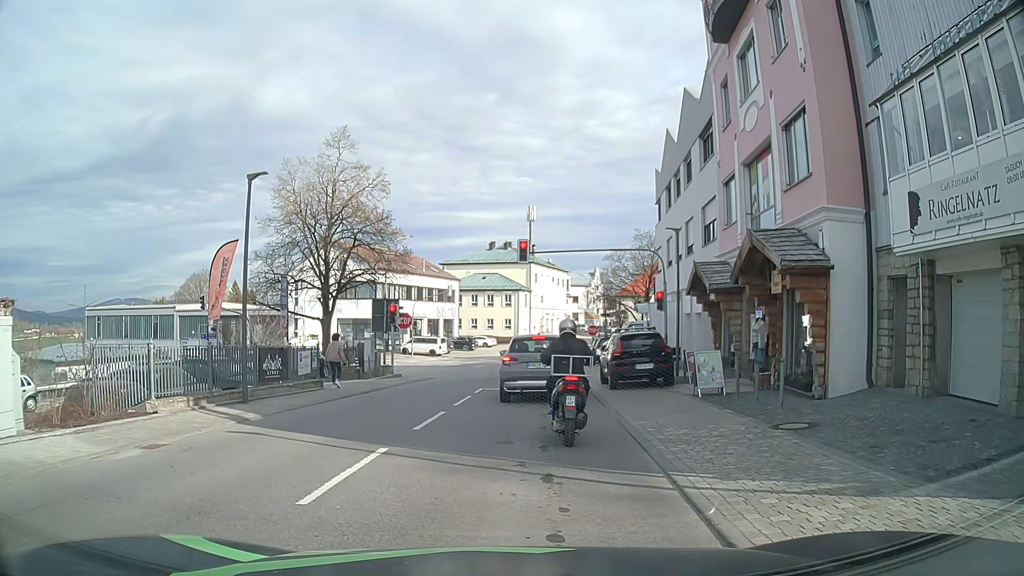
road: tertiary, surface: asphalt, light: Day
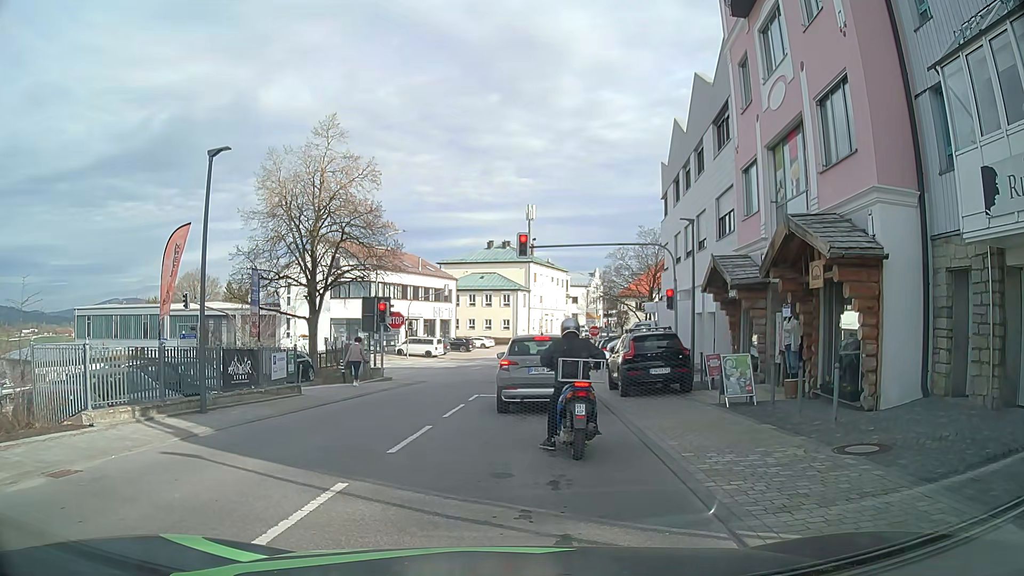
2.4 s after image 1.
(0.0, +2.1) m; 0°
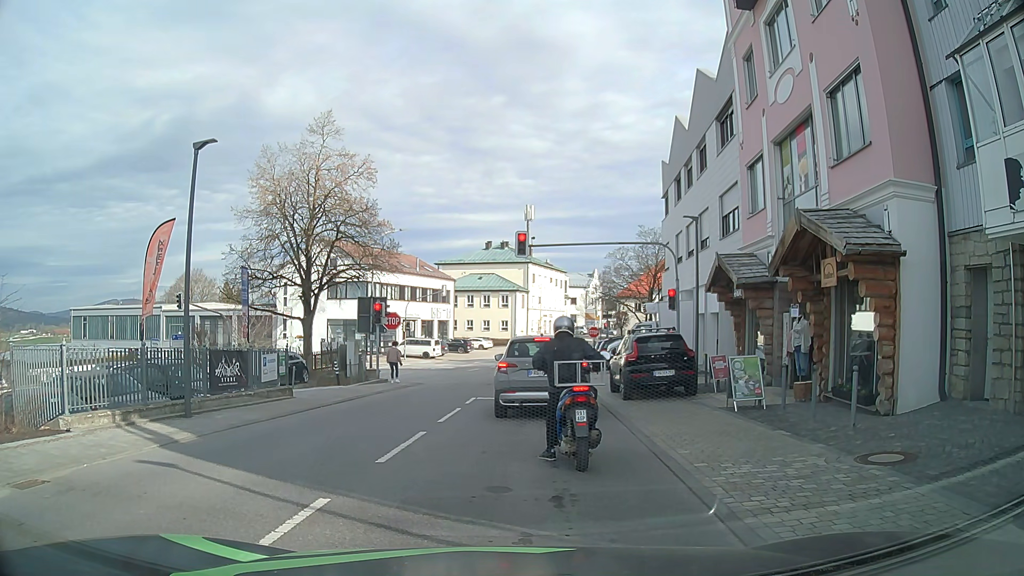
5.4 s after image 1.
(0.0, +0.7) m; 0°
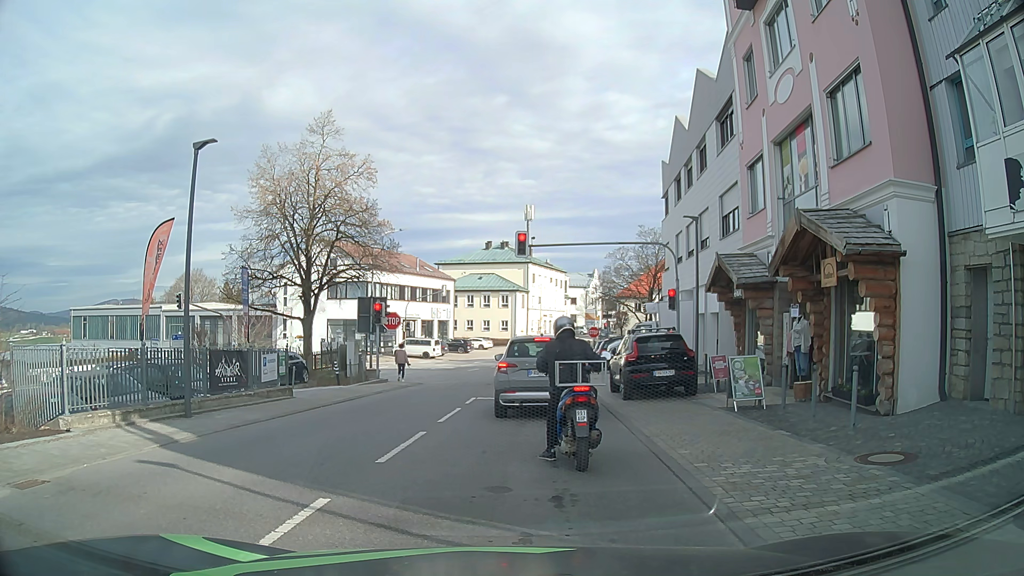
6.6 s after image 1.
(0.0, 0.0) m; 0°
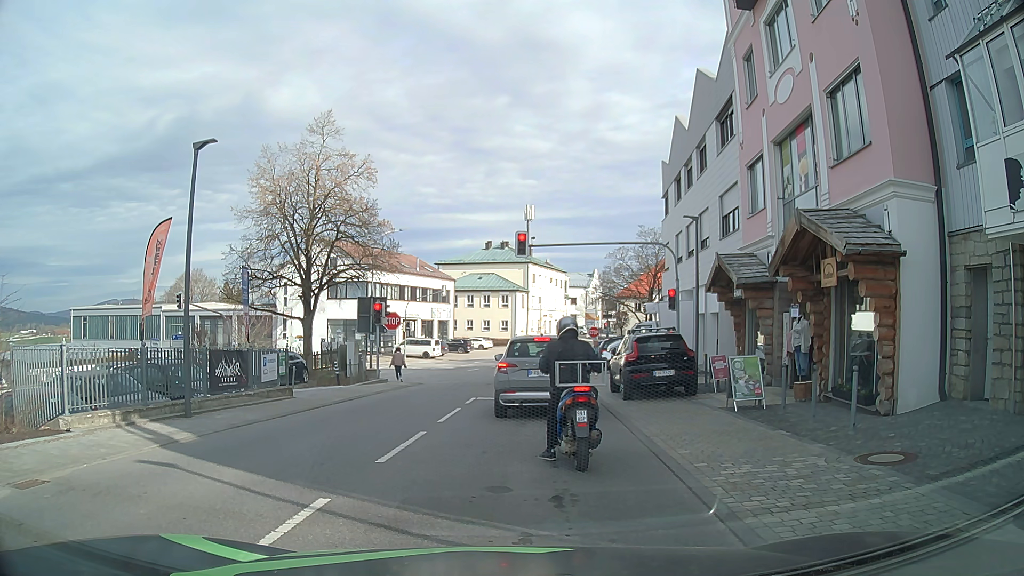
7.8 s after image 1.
(0.0, 0.0) m; 0°
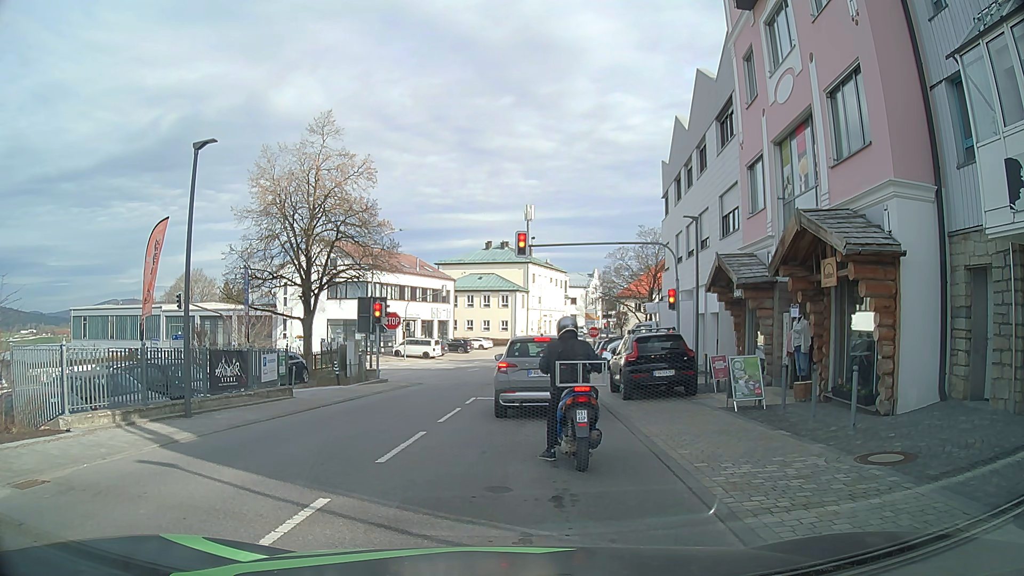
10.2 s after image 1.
(0.0, 0.0) m; 0°
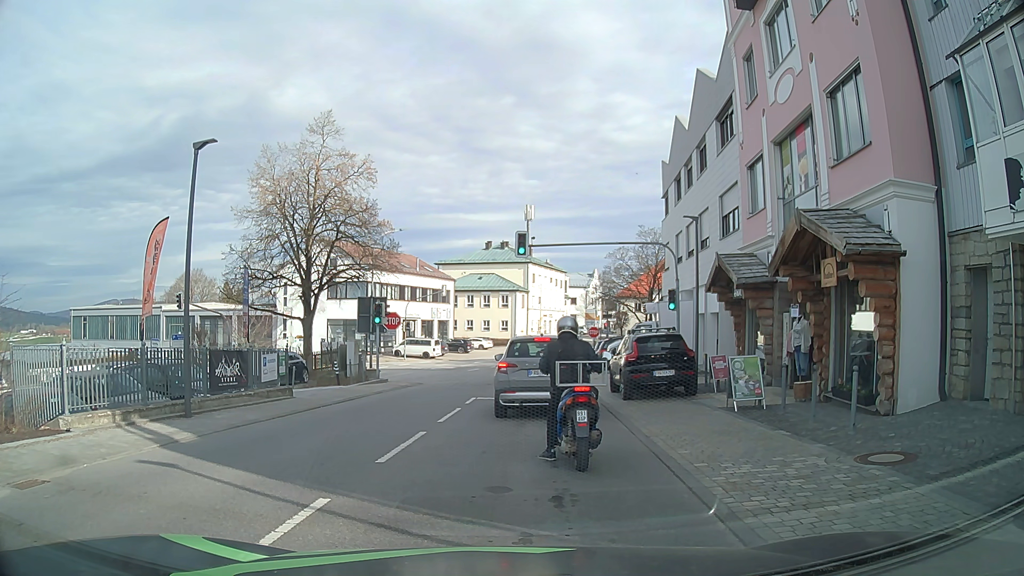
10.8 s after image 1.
(0.0, 0.0) m; 0°
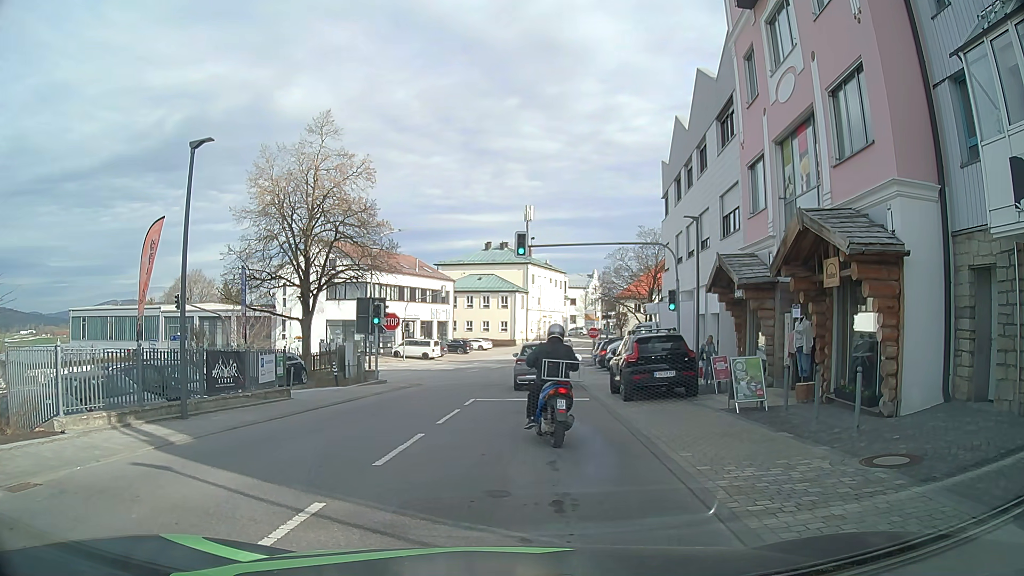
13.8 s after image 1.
(0.0, +0.1) m; 0°
(0, +10) (+1, +20) (+2, +30) (+3, +40) (+3, +50) (+5, +60) (+8, +69) (+11, +79) (+14, +88) (+17, +98) m
